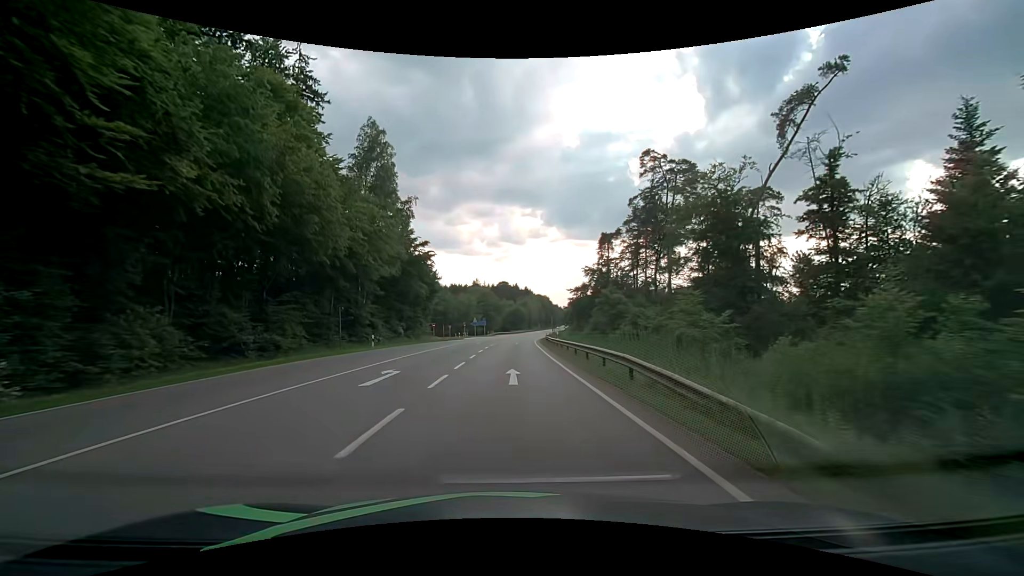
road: secondary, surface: asphalt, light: Day
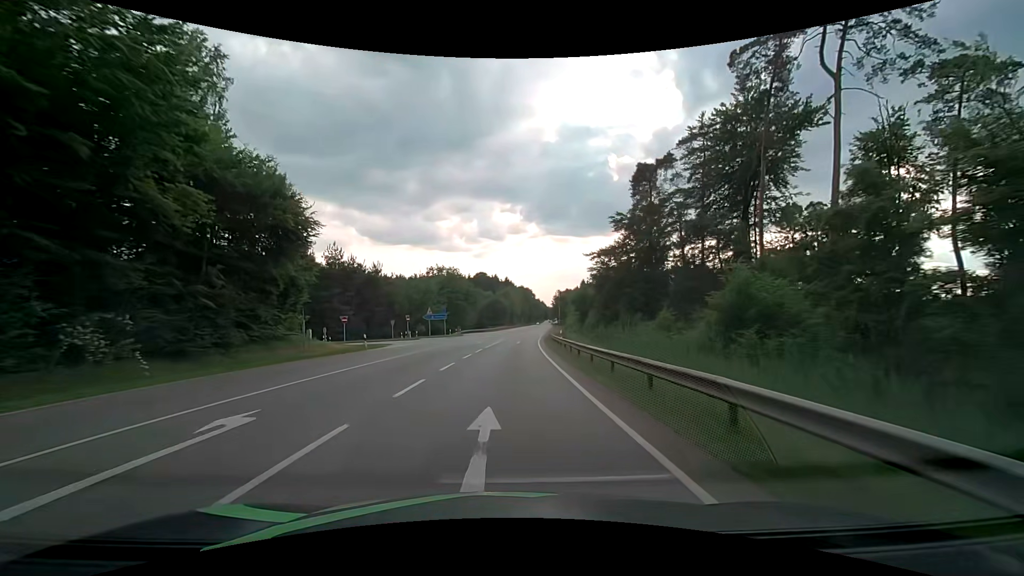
(+0.8, +43.2) m; +2°
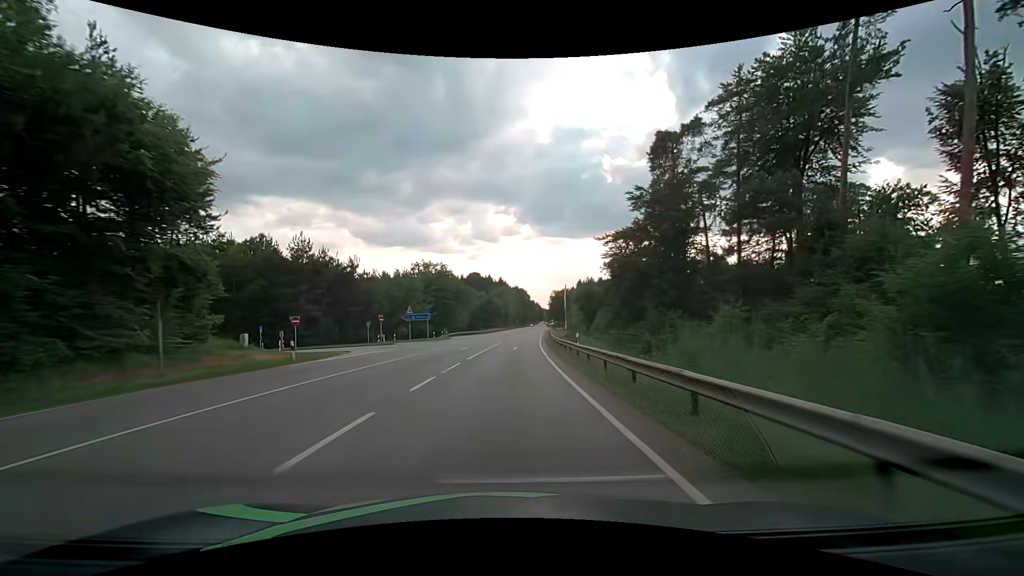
(0.0, +10.8) m; 0°
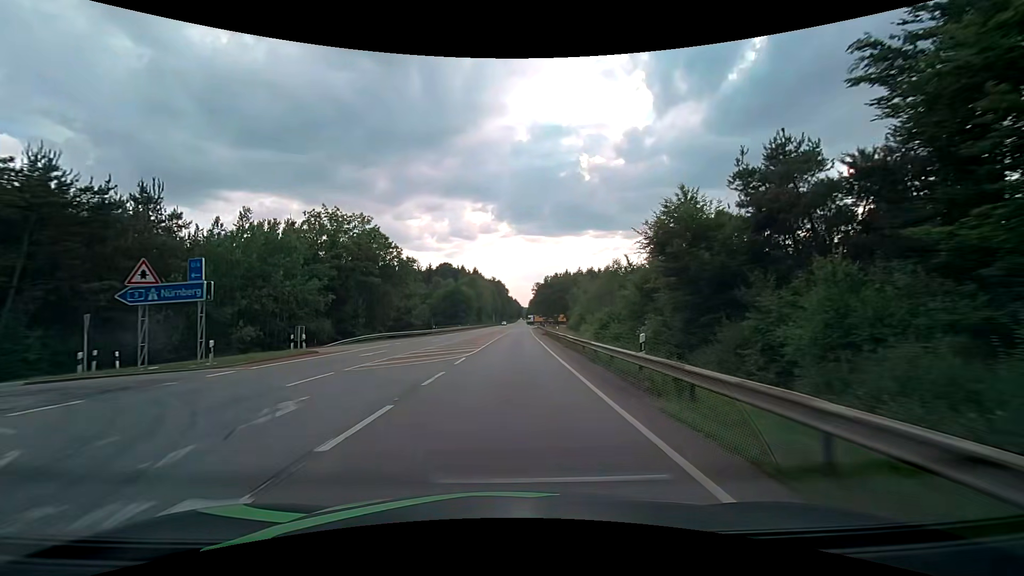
(+1.1, +43.2) m; +3°
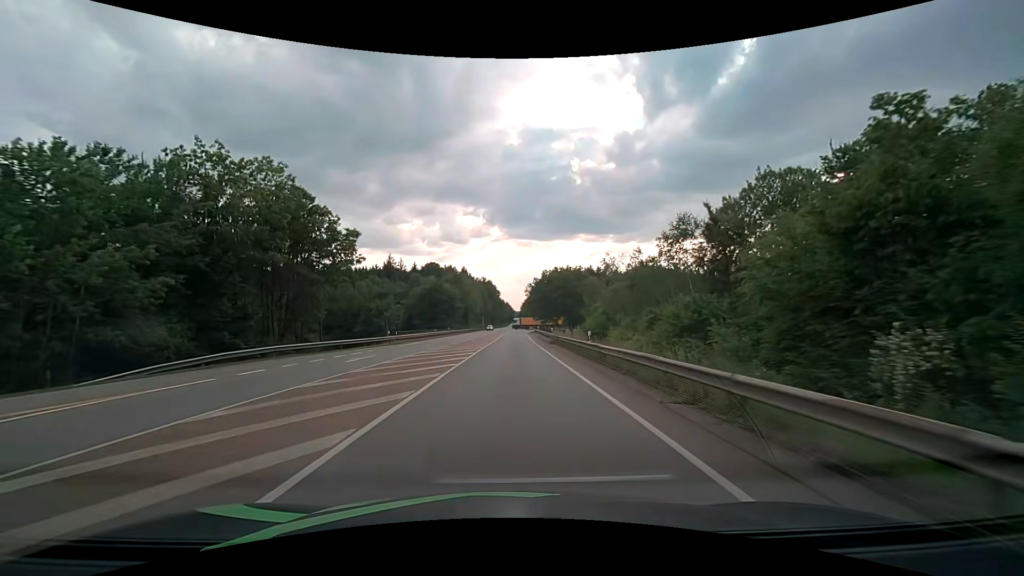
(+0.1, +21.6) m; +1°
(0, +10) (0, +20) (0, +30) (0, +40) (+1, +50) (+1, +60) (+1, +70) (+1, +80) (+2, +90) (+2, +100) m
